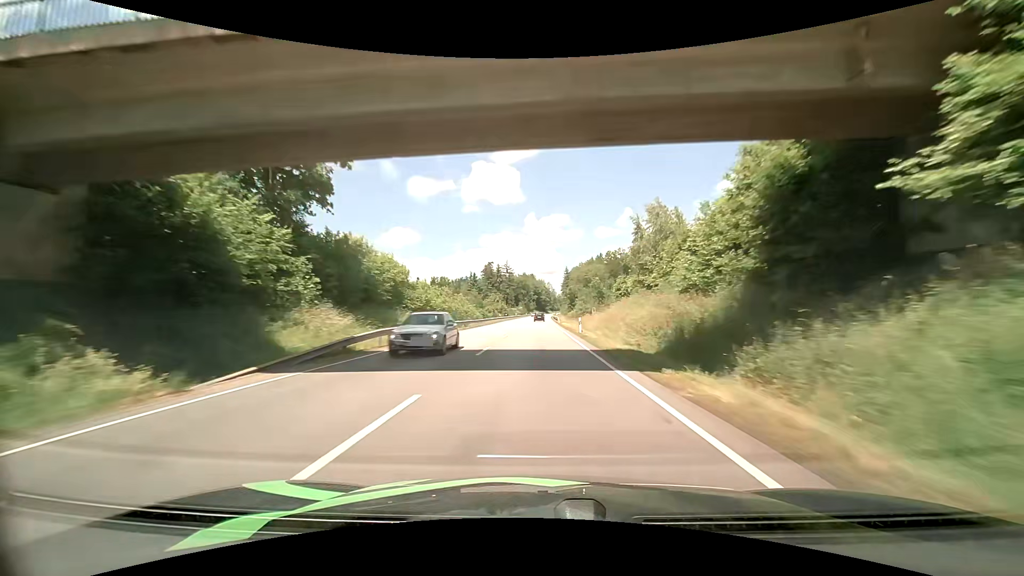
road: primary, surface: asphalt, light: Day
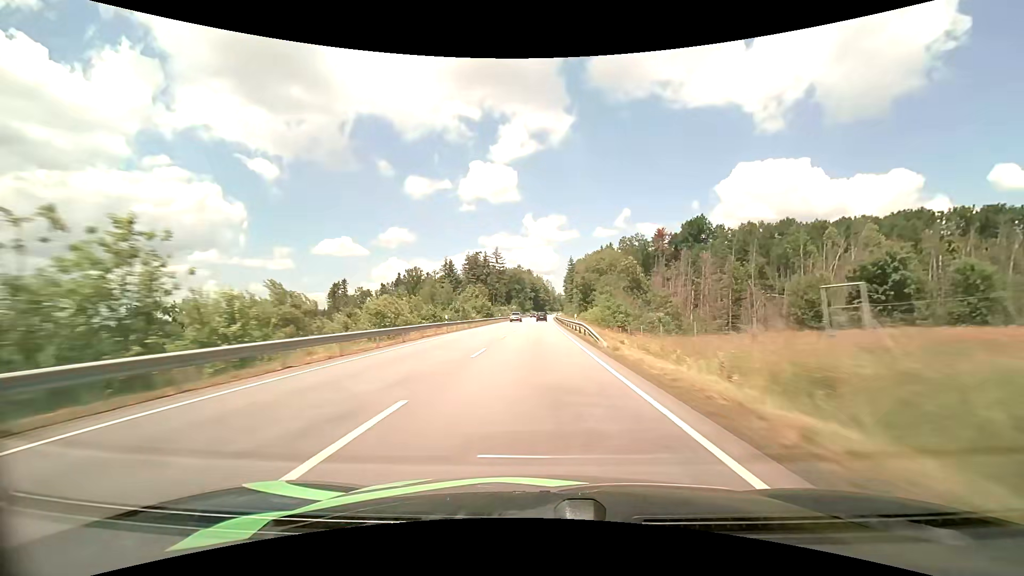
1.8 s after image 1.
(+0.1, +48.4) m; 0°
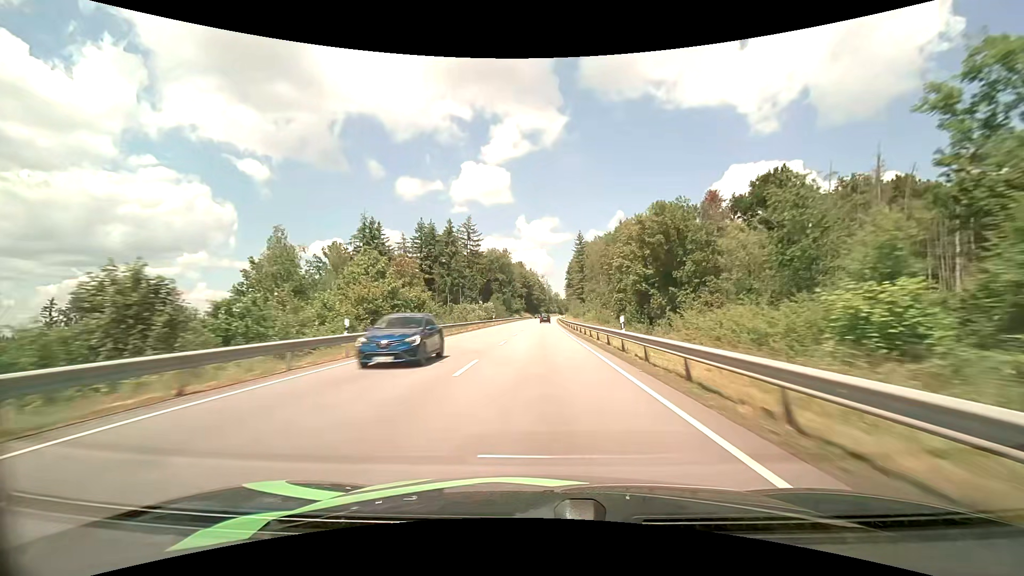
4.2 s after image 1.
(0.0, +64.5) m; +1°
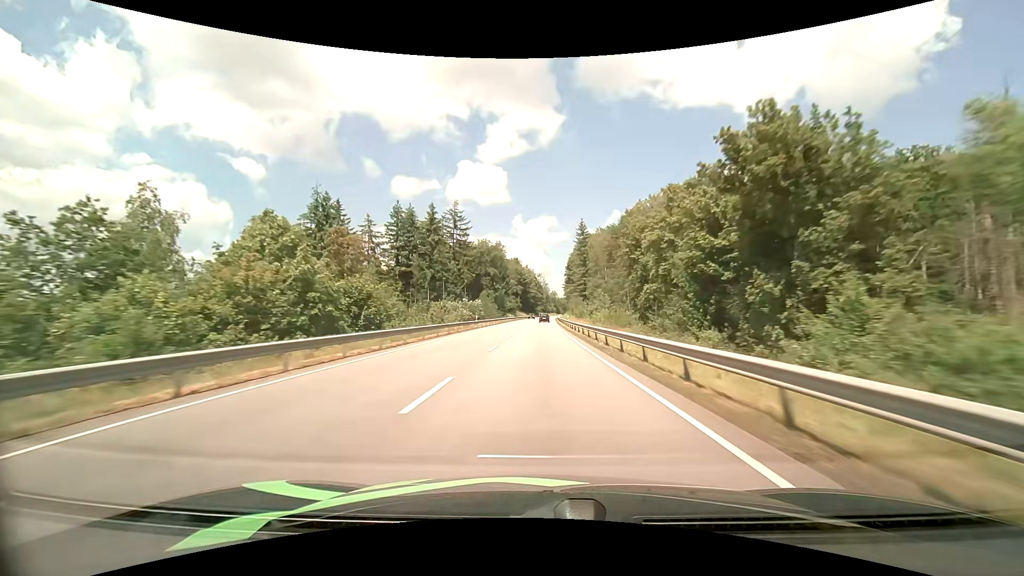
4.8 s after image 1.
(0.0, +16.1) m; 0°
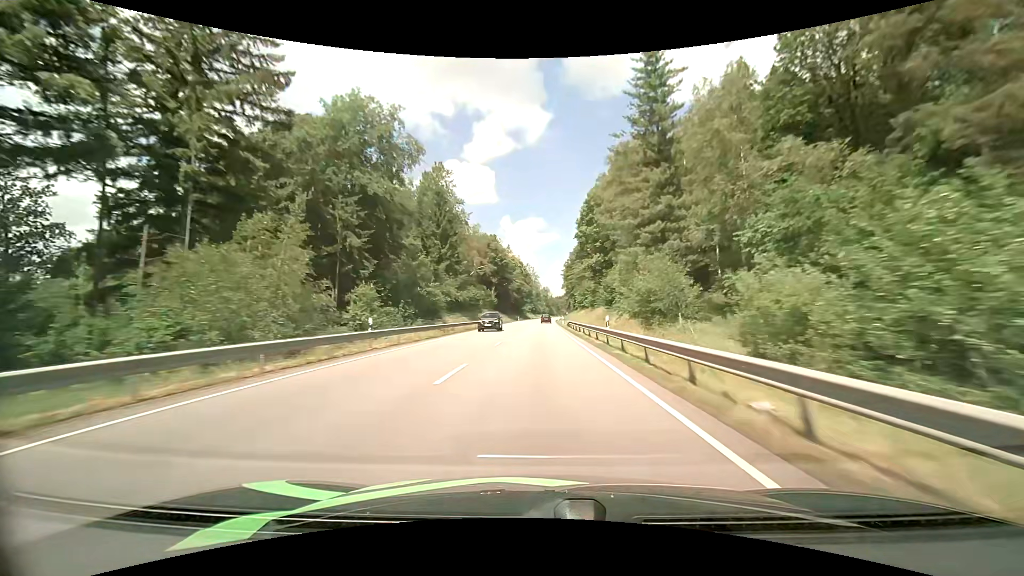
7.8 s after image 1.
(+0.8, +81.1) m; +1°
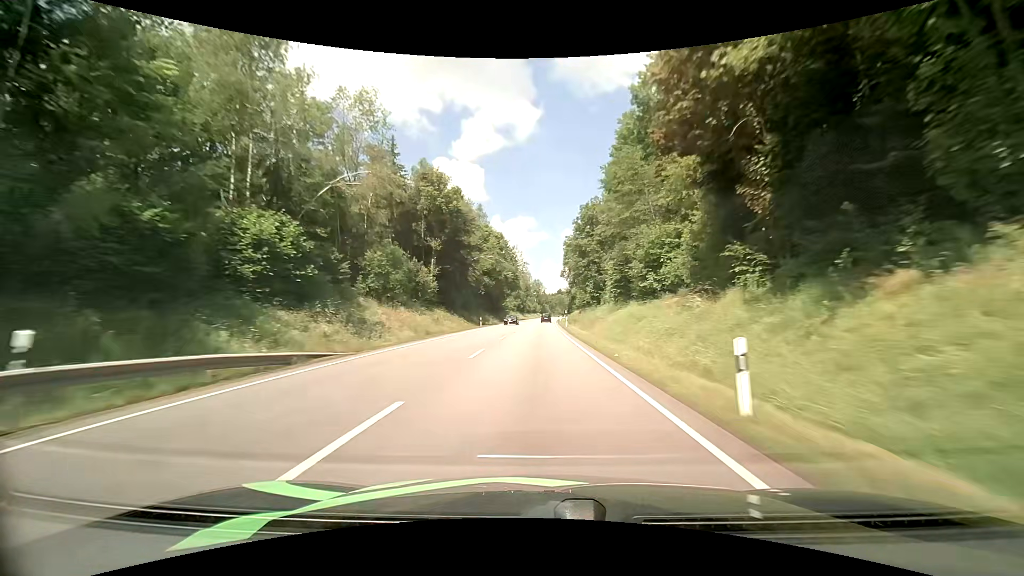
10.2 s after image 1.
(+0.5, +66.0) m; +1°
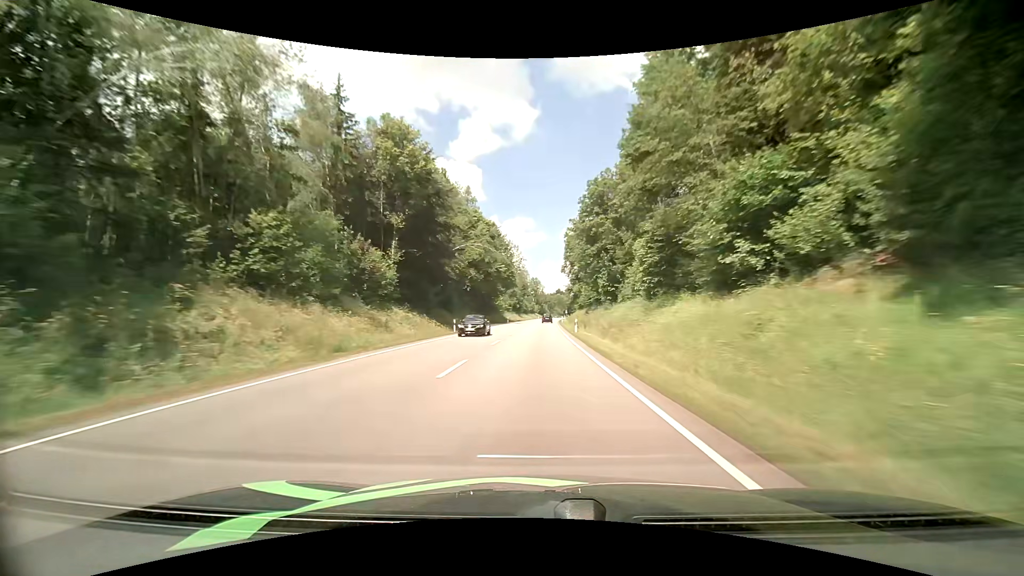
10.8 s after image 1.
(0.0, +16.7) m; +1°
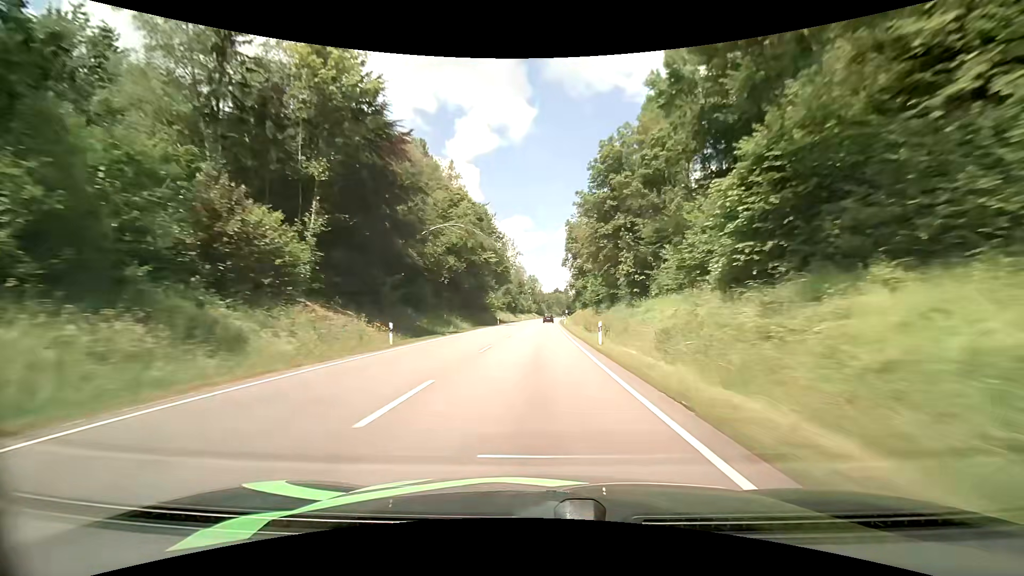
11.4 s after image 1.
(-0.1, +16.7) m; 0°
(0, +10) (0, +20) (0, +30) (0, +40) (0, +50) (+1, +60) (+1, +70) (+1, +80) (+1, +90) (+2, +100) m
